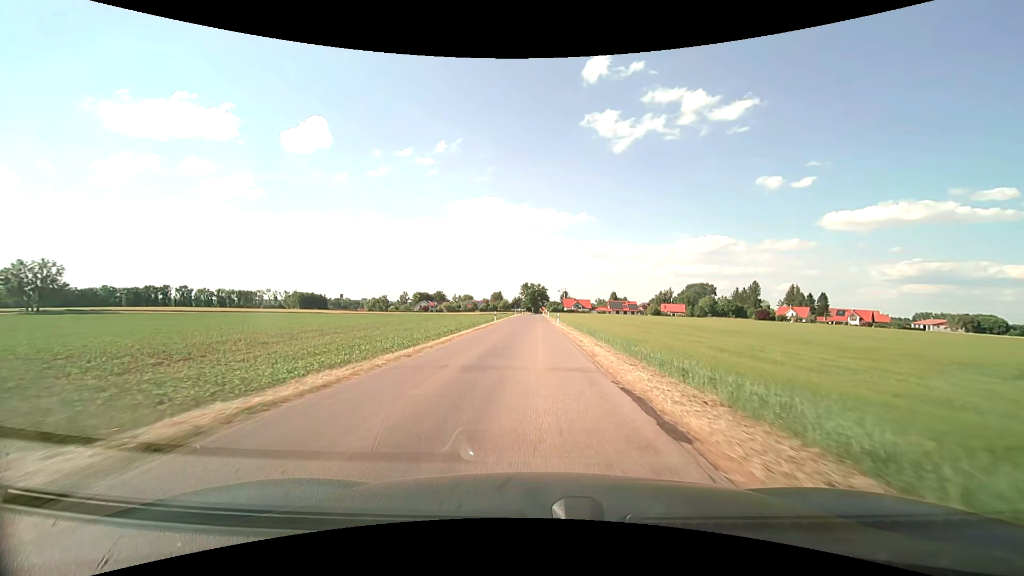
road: unclassified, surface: asphalt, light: Day
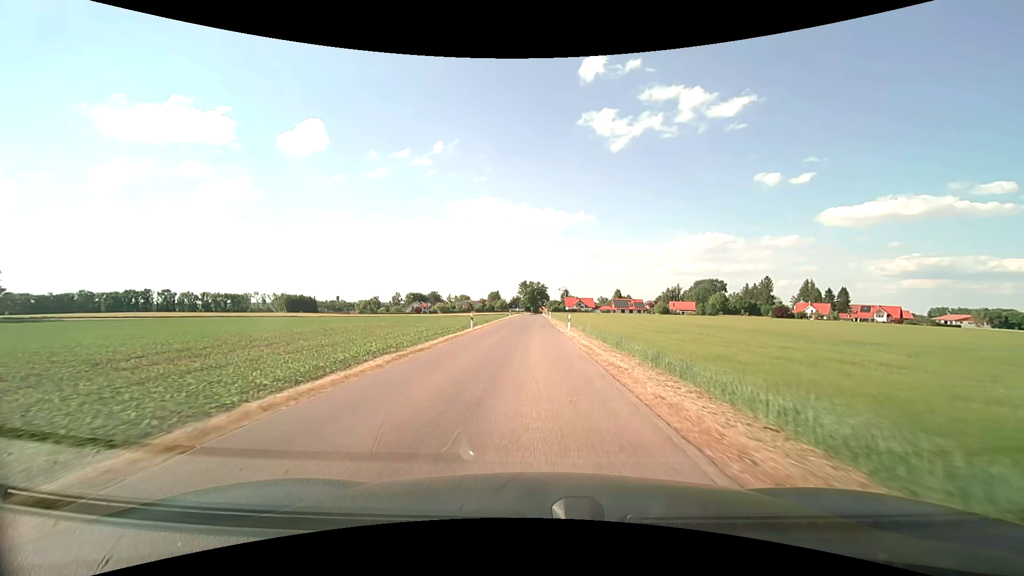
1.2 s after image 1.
(0.0, +18.2) m; 0°
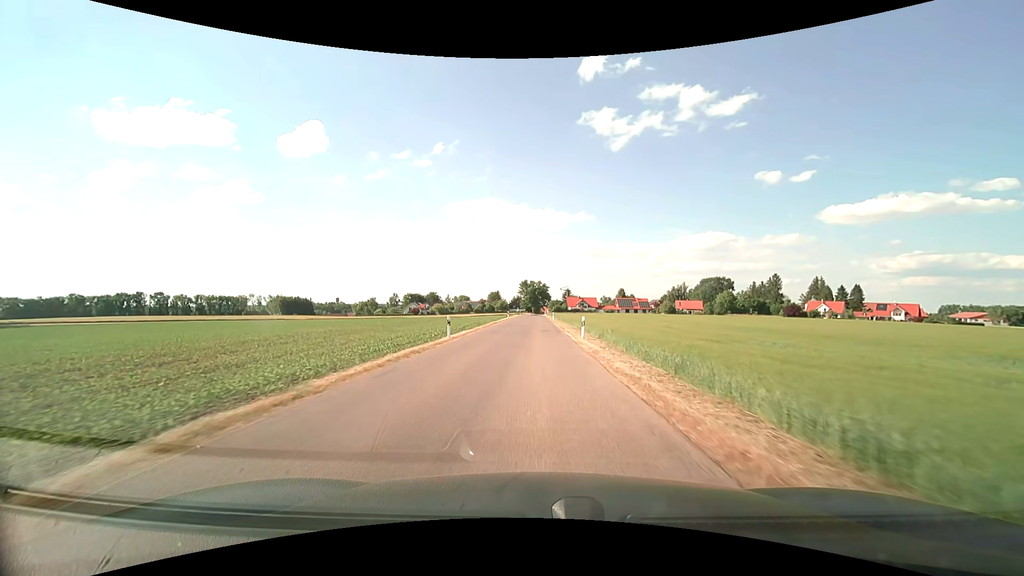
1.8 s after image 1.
(0.0, +9.0) m; 0°
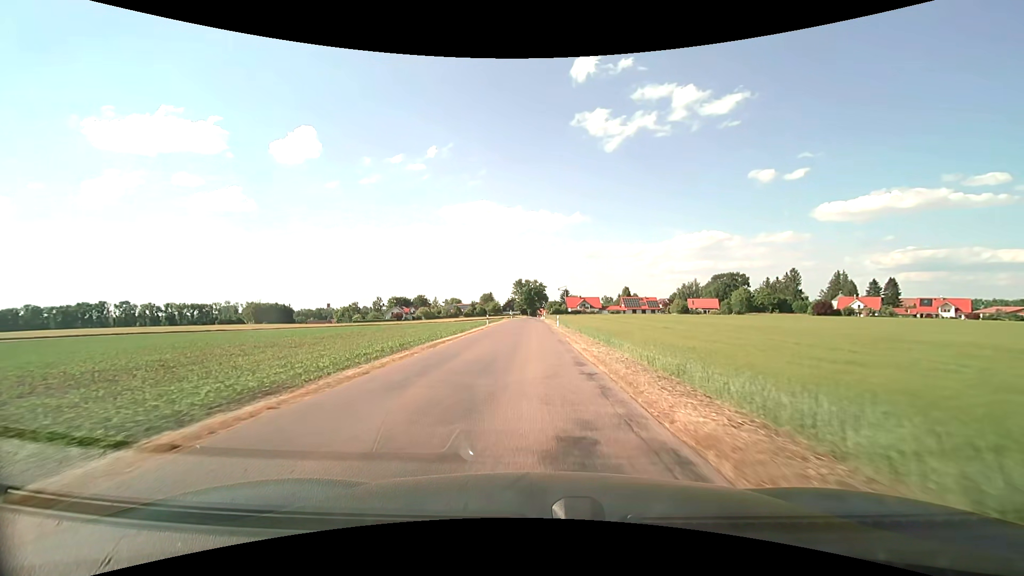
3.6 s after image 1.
(+0.1, +26.8) m; 0°
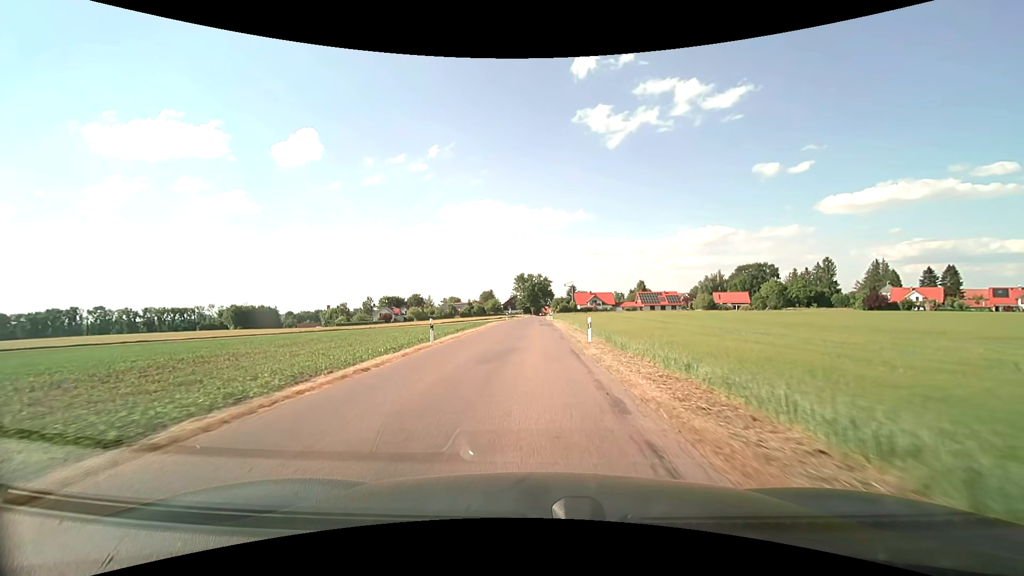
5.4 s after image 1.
(0.0, +26.3) m; 0°
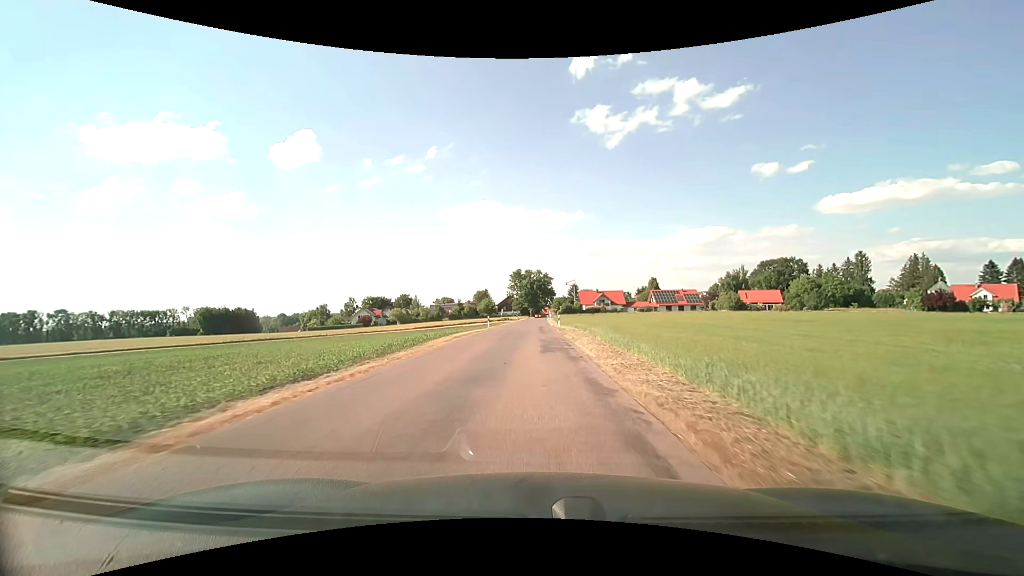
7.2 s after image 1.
(0.0, +25.8) m; 0°
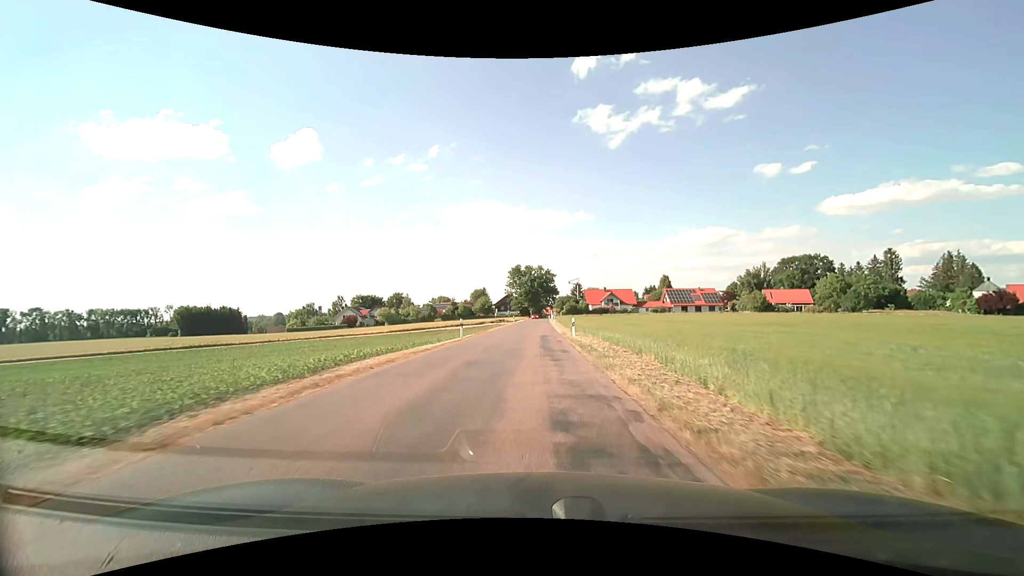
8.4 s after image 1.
(0.0, +16.8) m; 0°
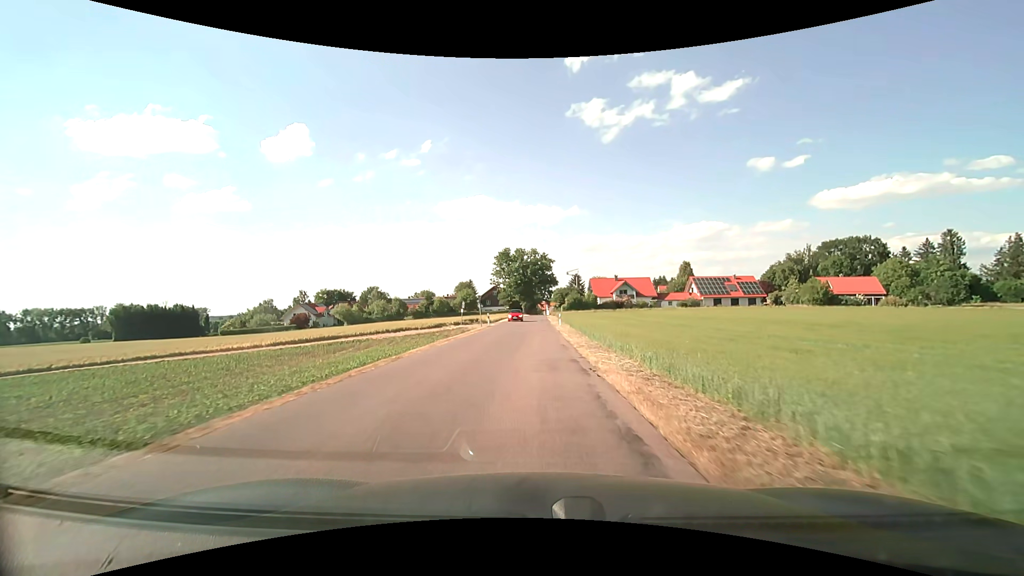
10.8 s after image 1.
(+0.1, +33.0) m; +1°
(0, +10) (0, +20) (0, +30) (0, +40) (0, +50) (0, +60) (0, +70) (0, +80) (0, +90) (0, +100) m
